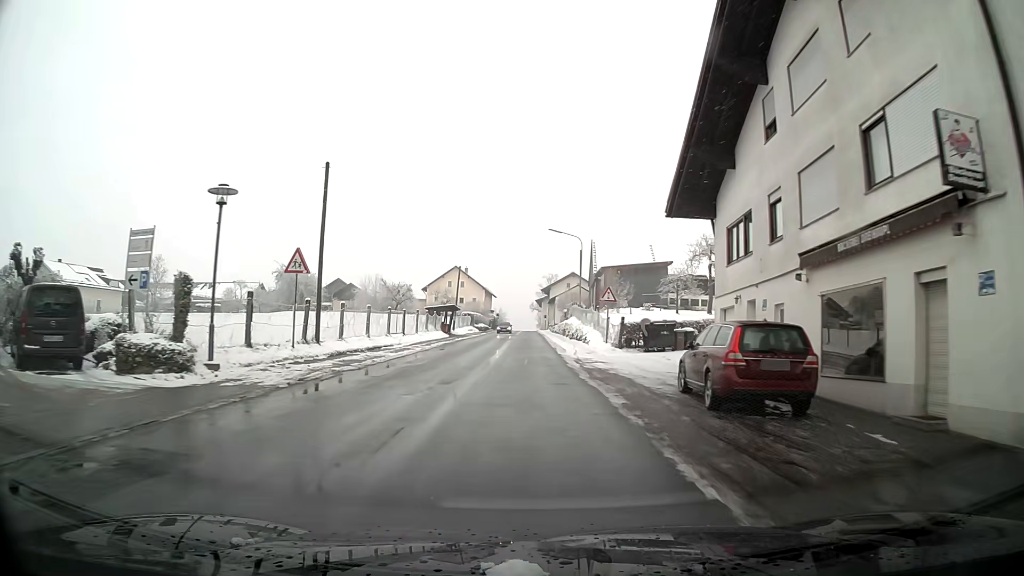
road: tertiary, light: Day
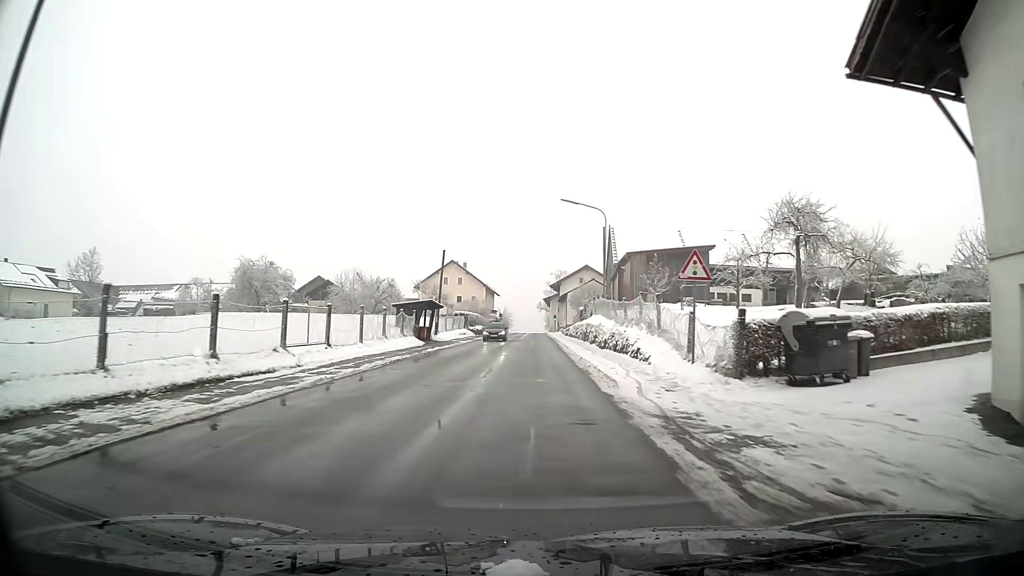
(0.0, +15.9) m; 0°
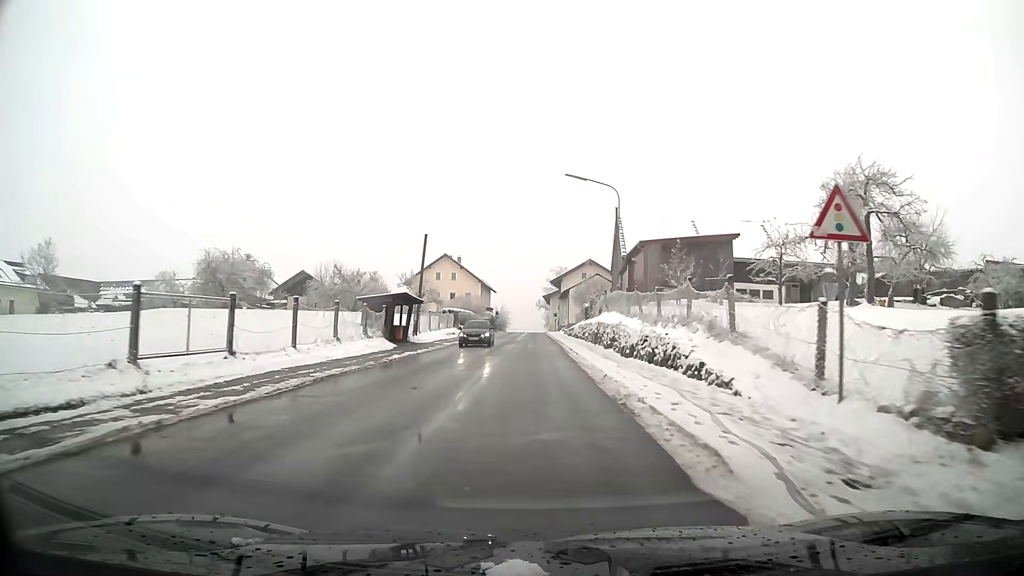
(0.0, +7.9) m; 0°
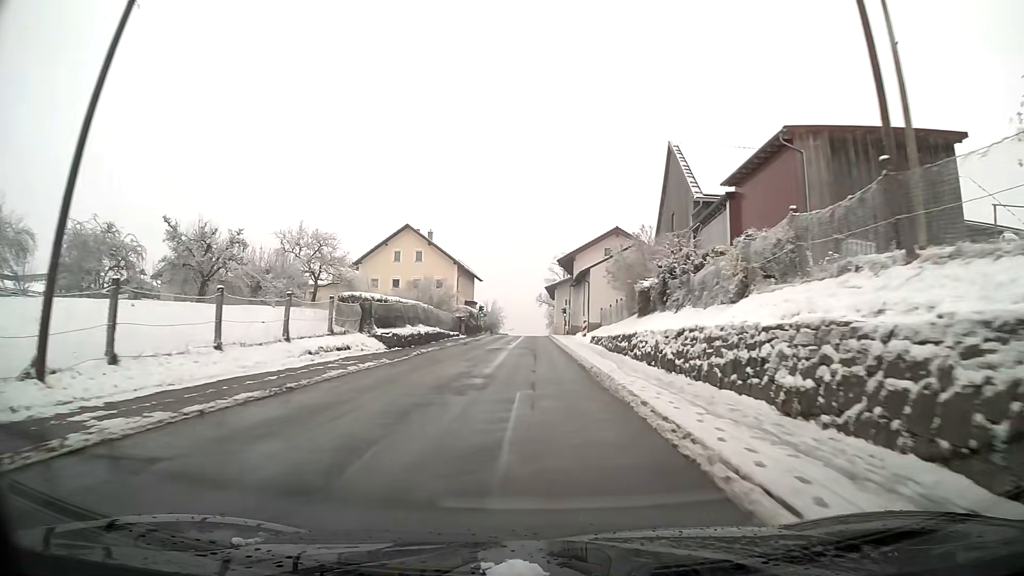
(+0.1, +32.0) m; 0°
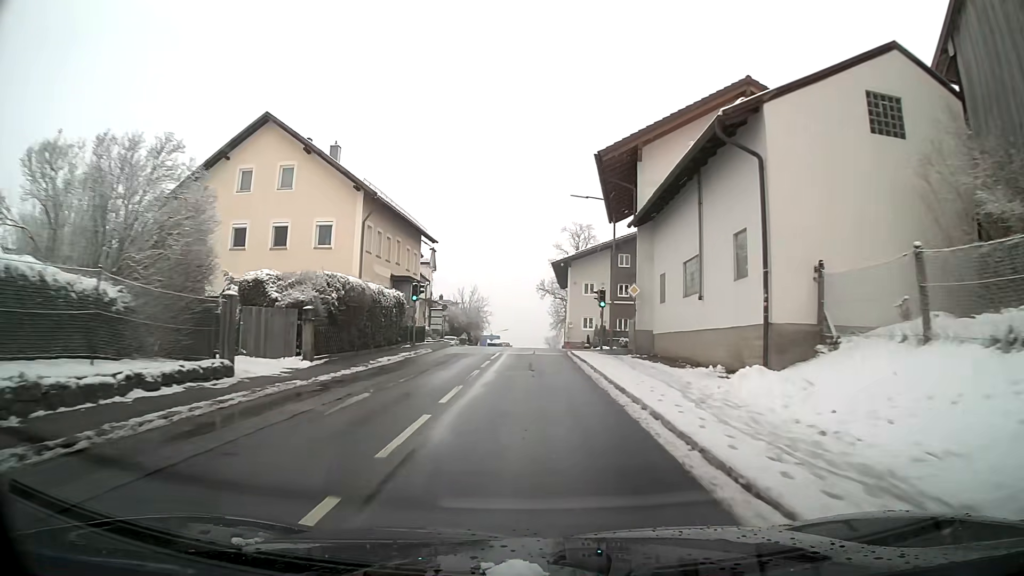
(0.0, +41.2) m; 0°
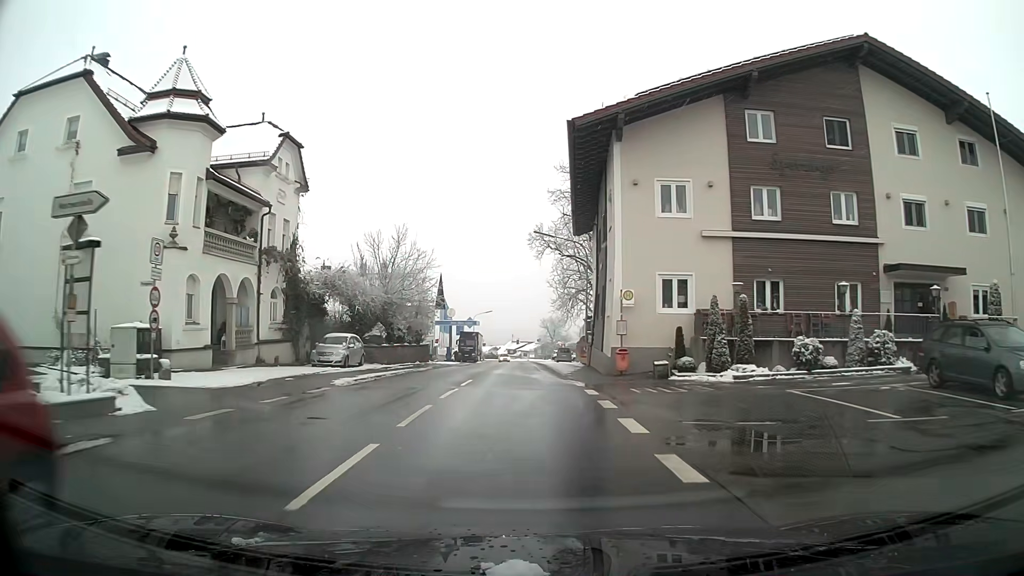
(+0.4, +41.5) m; 0°
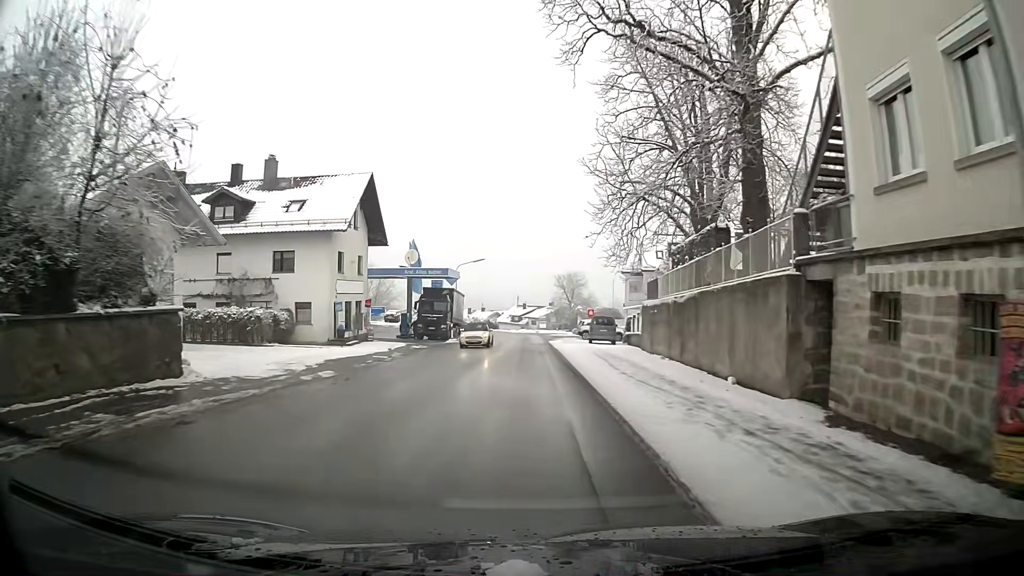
(-0.4, +38.1) m; 0°
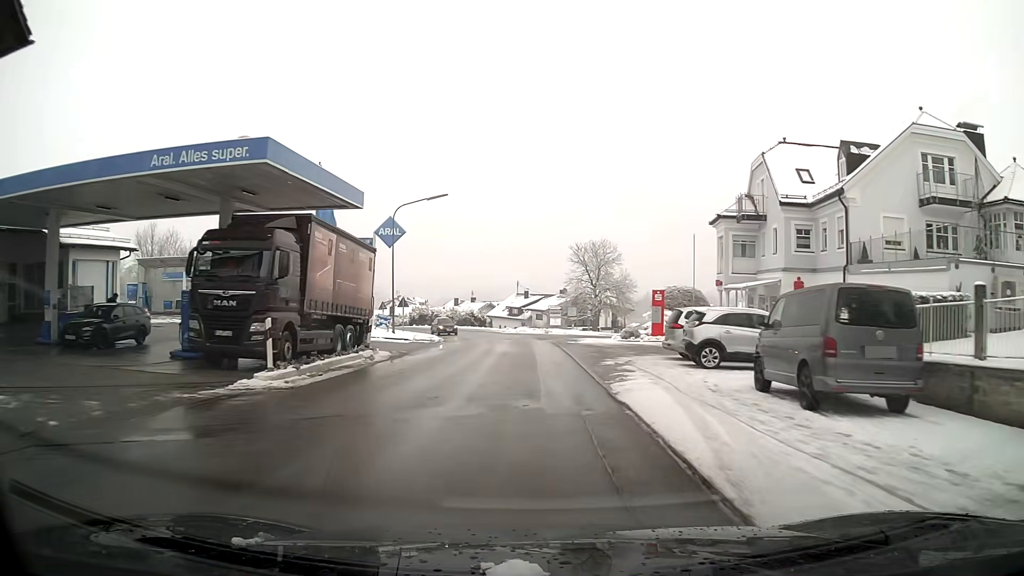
(-0.3, +37.1) m; 0°
